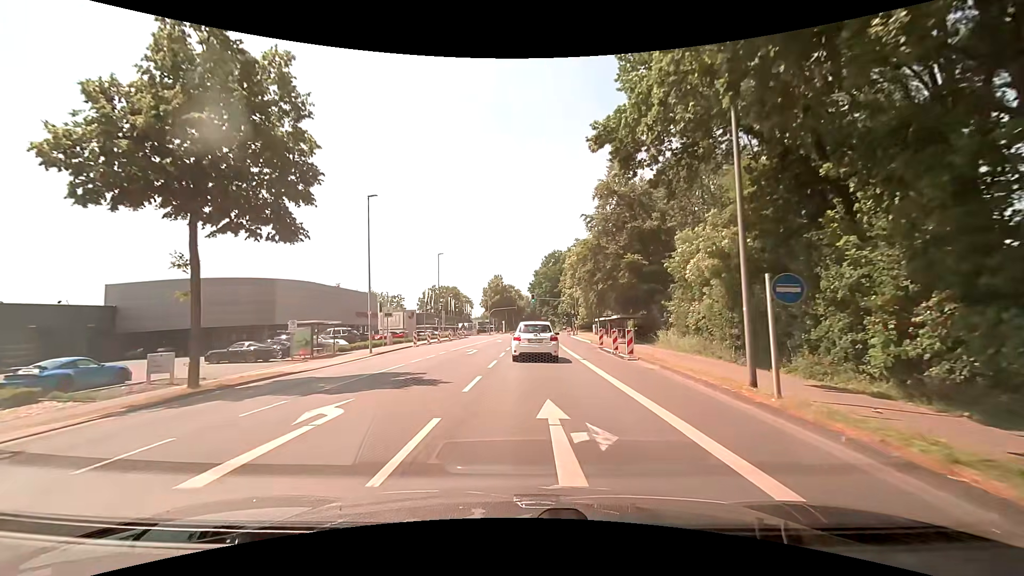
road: secondary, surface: asphalt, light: Day
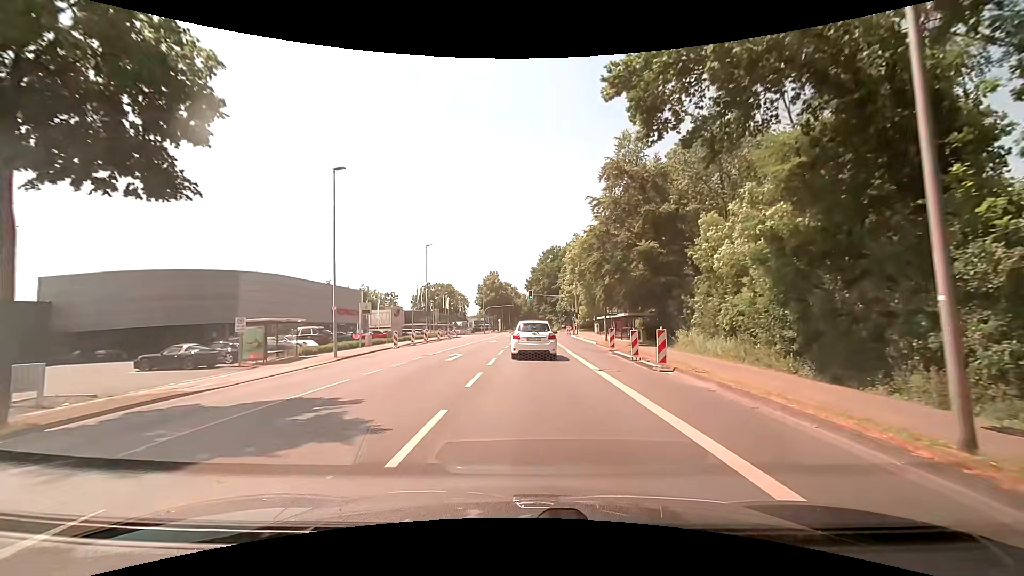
(-0.1, +5.5) m; -1°
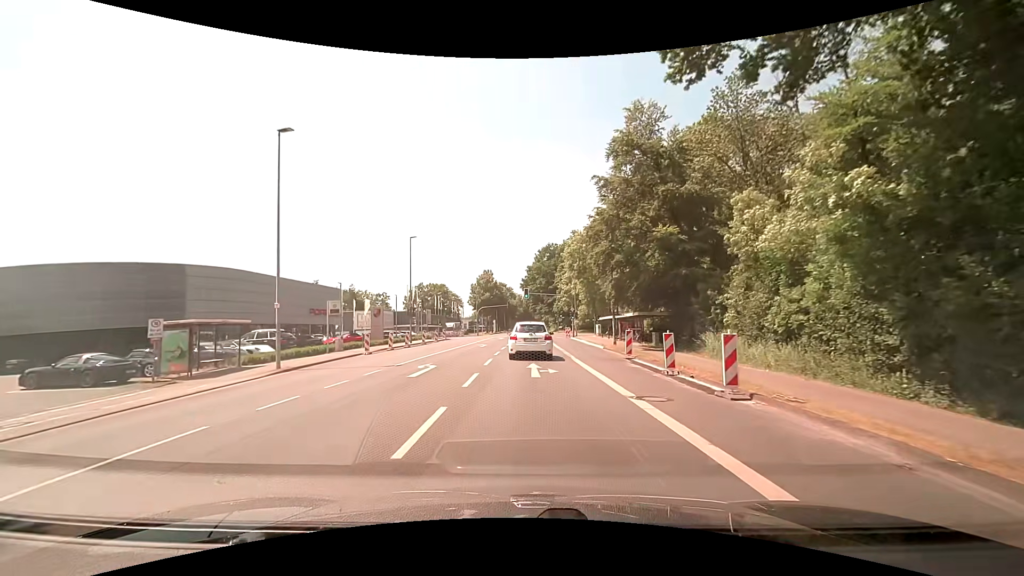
(+0.1, +5.7) m; +2°
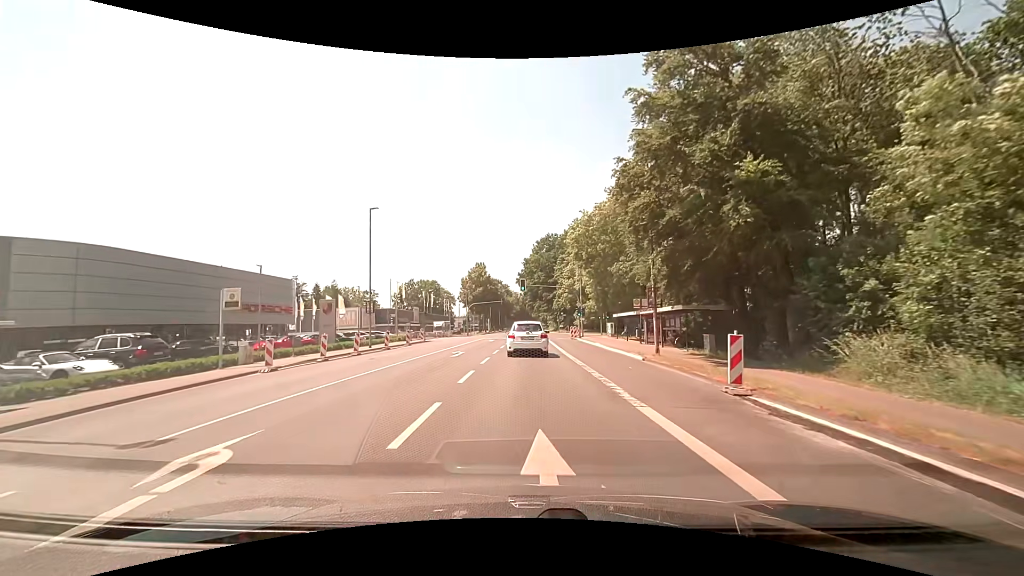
(0.0, +11.7) m; 0°
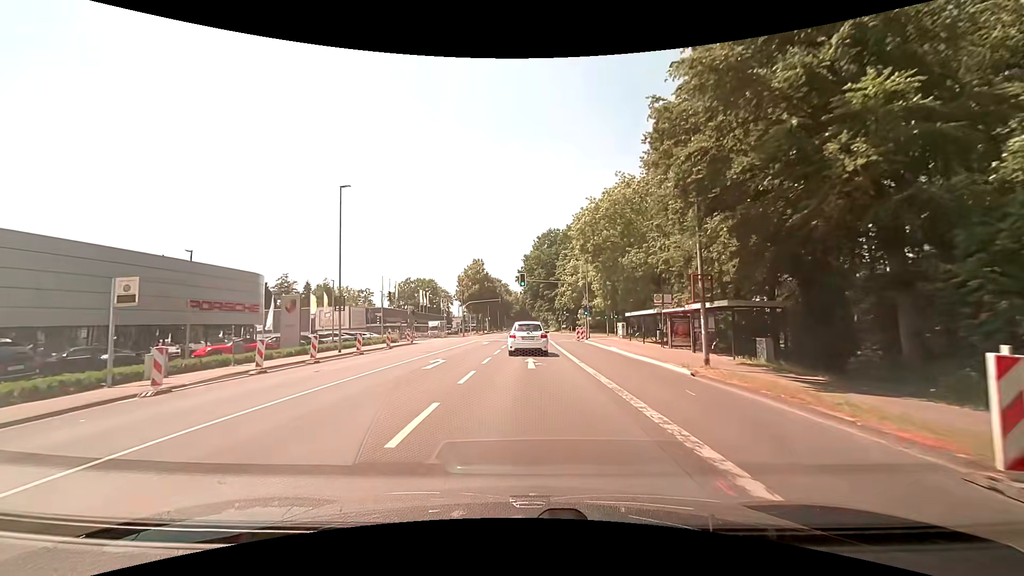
(0.0, +6.0) m; 0°
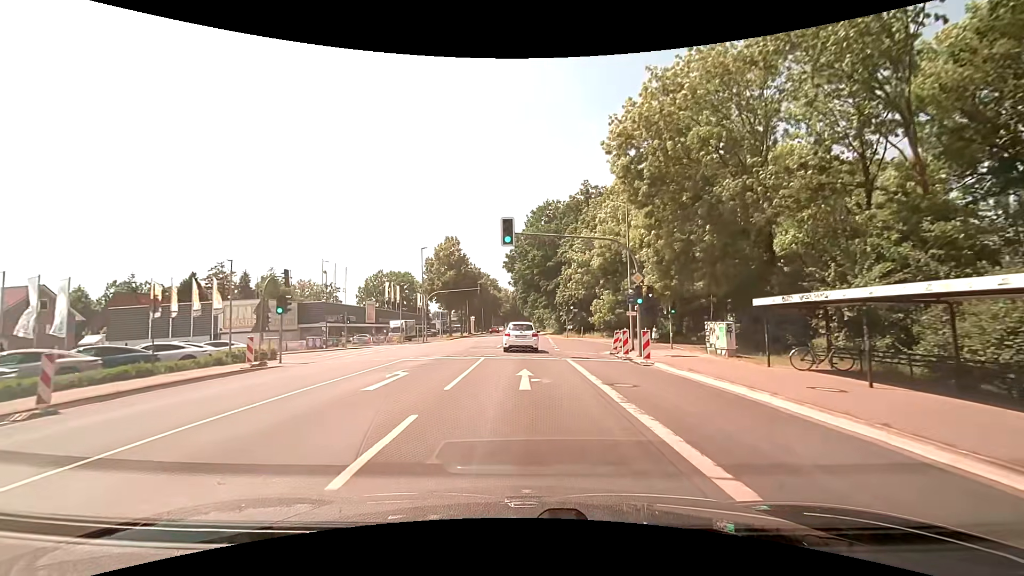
(+0.3, +25.4) m; +1°
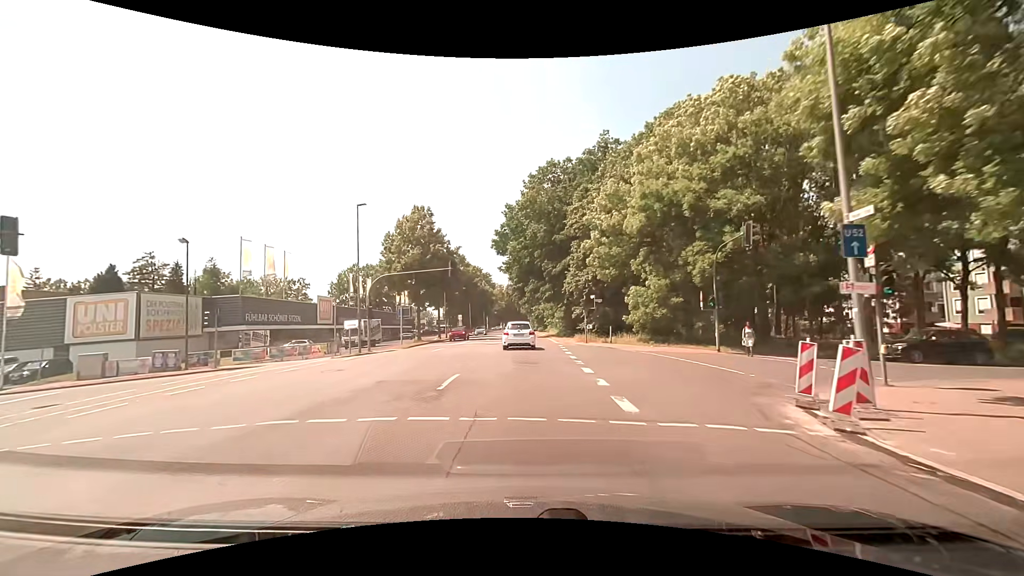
(+0.2, +20.2) m; +1°
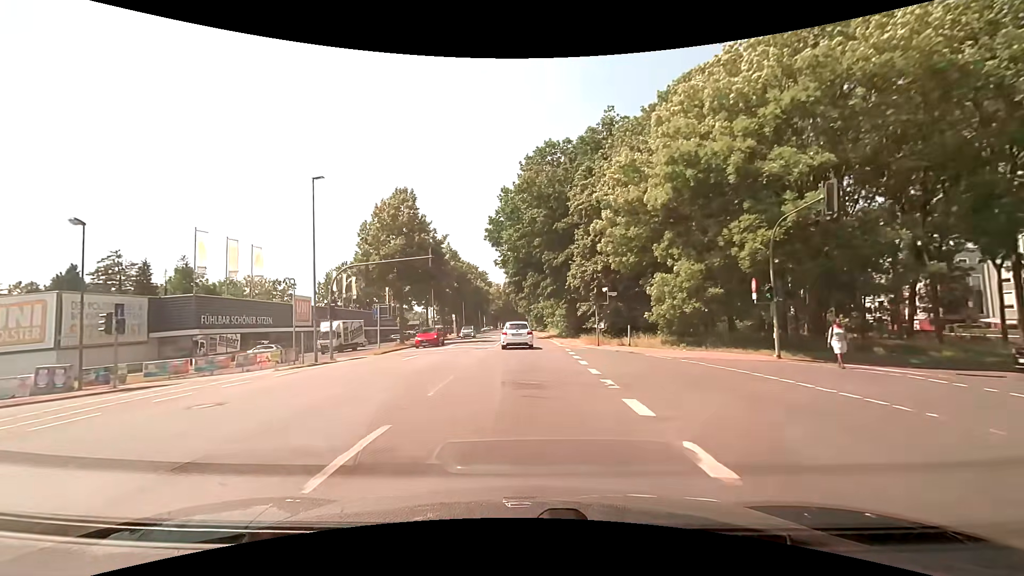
(0.0, +6.9) m; 0°
(0, +10) (0, +20) (0, +30) (0, +40) (0, +50) (-1, +60) (-1, +70) (-1, +80) (-1, +90) (-1, +100) m
